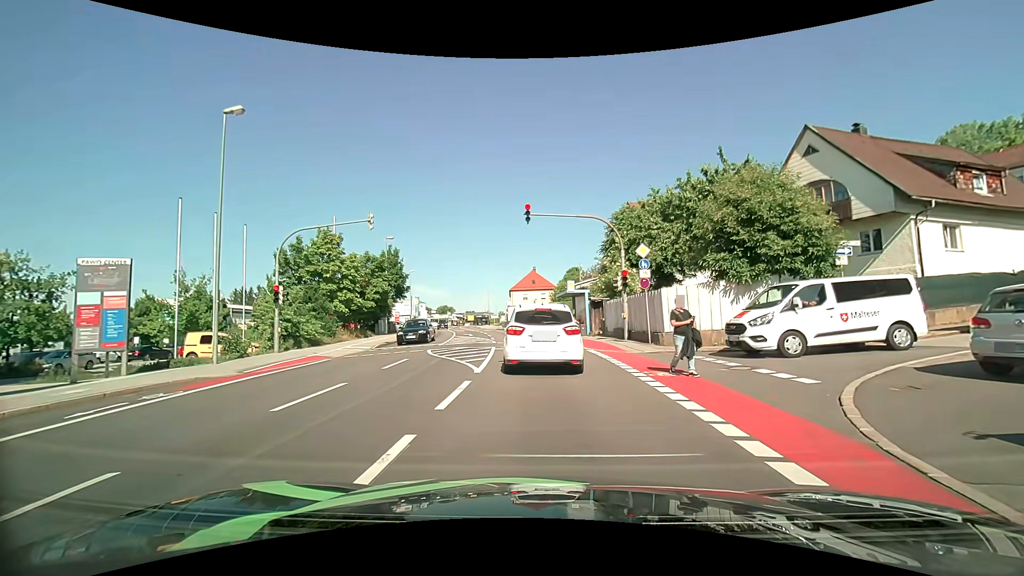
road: tertiary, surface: asphalt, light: Day
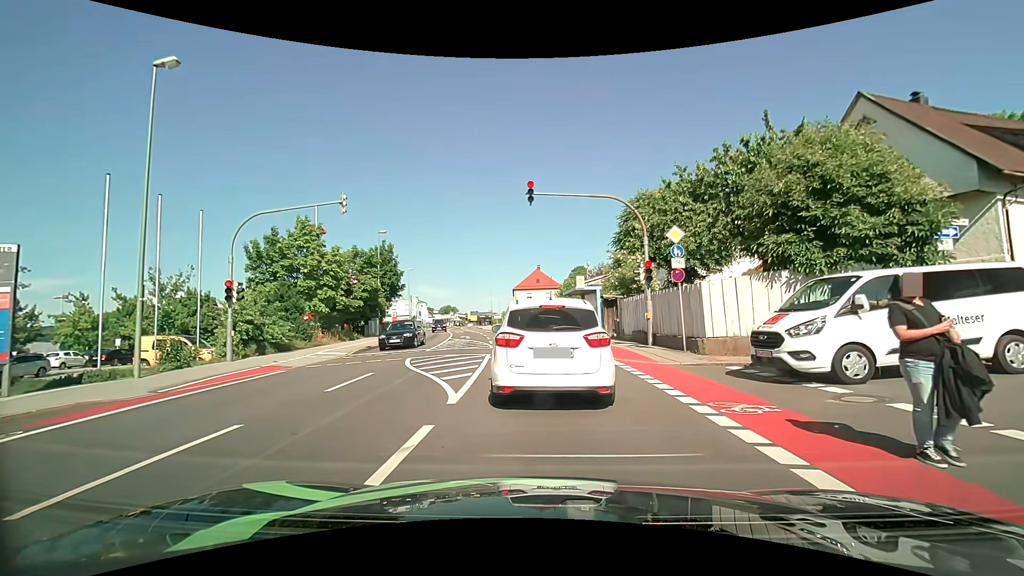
(-0.1, +3.9) m; -1°
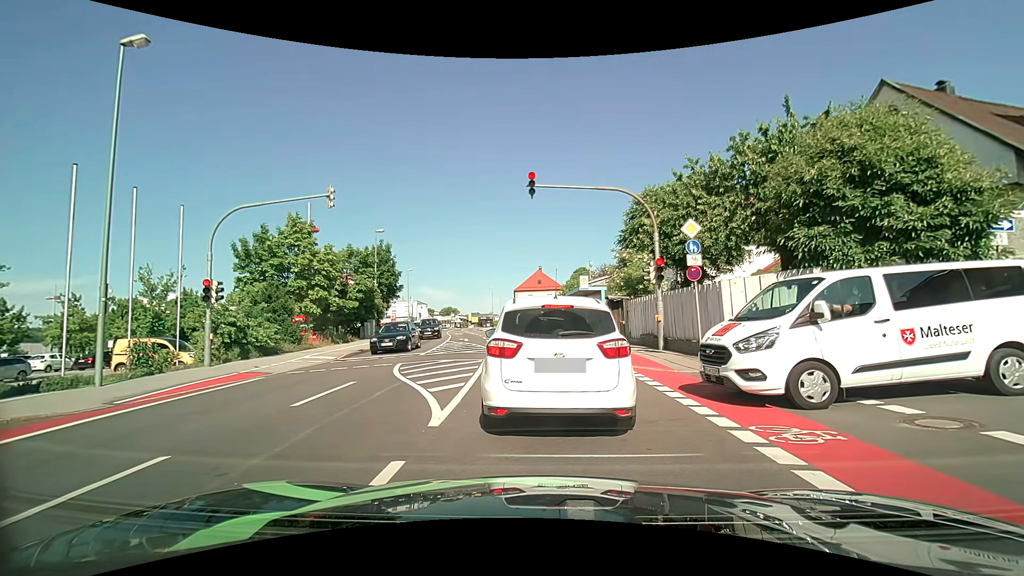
(0.0, +1.4) m; -1°
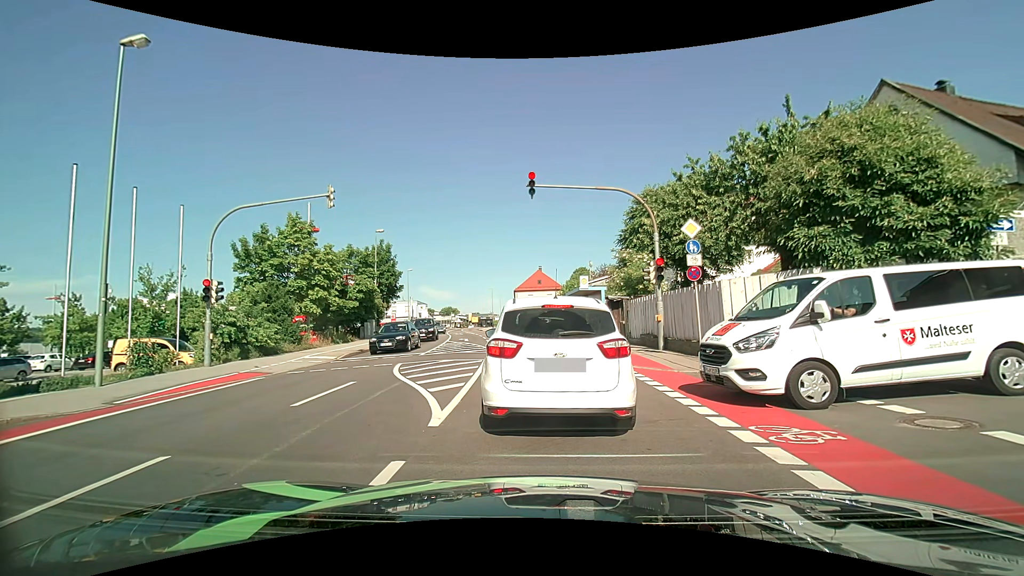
(0.0, 0.0) m; 0°
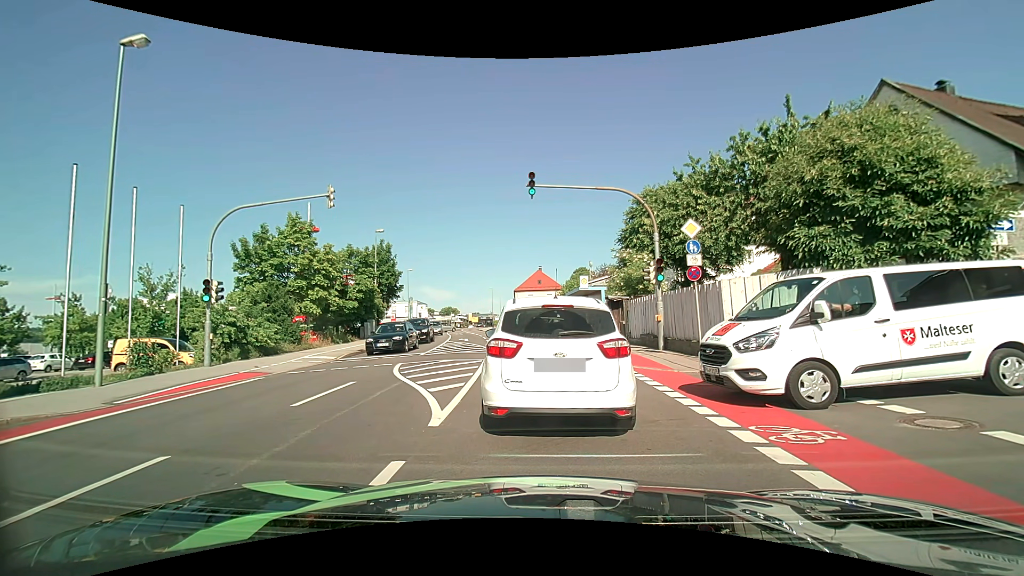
(0.0, 0.0) m; 0°
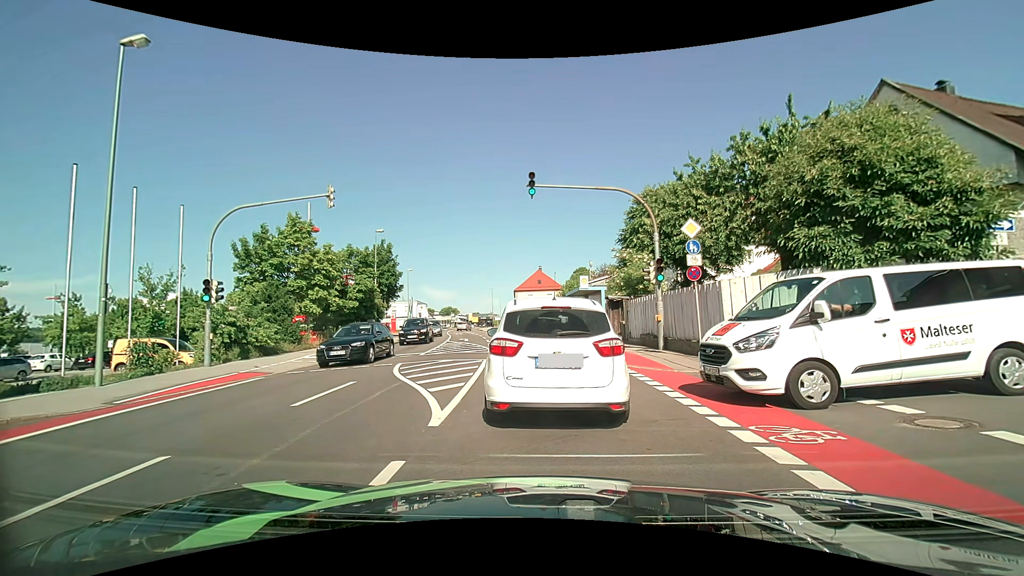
(0.0, 0.0) m; 0°
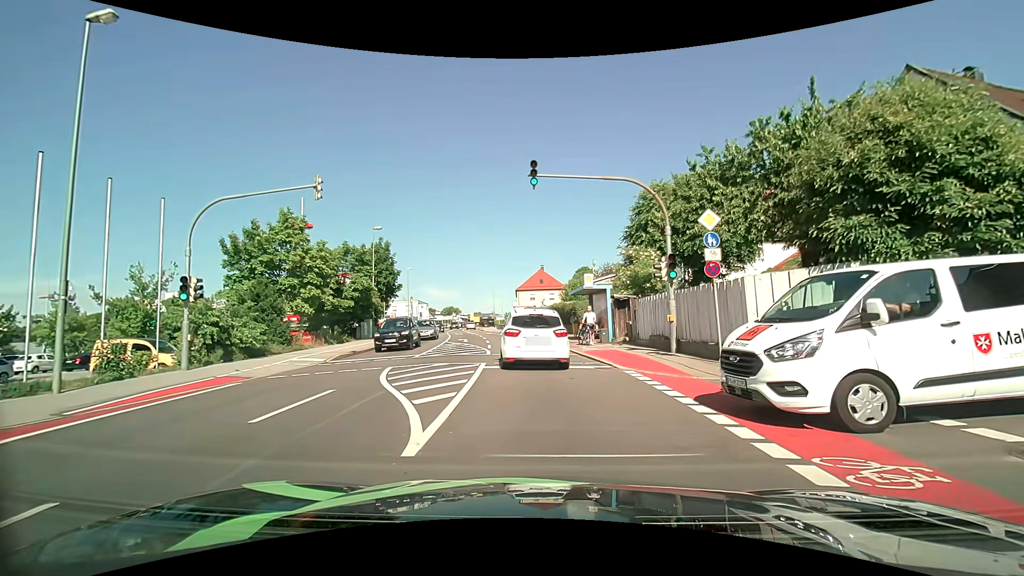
(0.0, +1.3) m; 0°
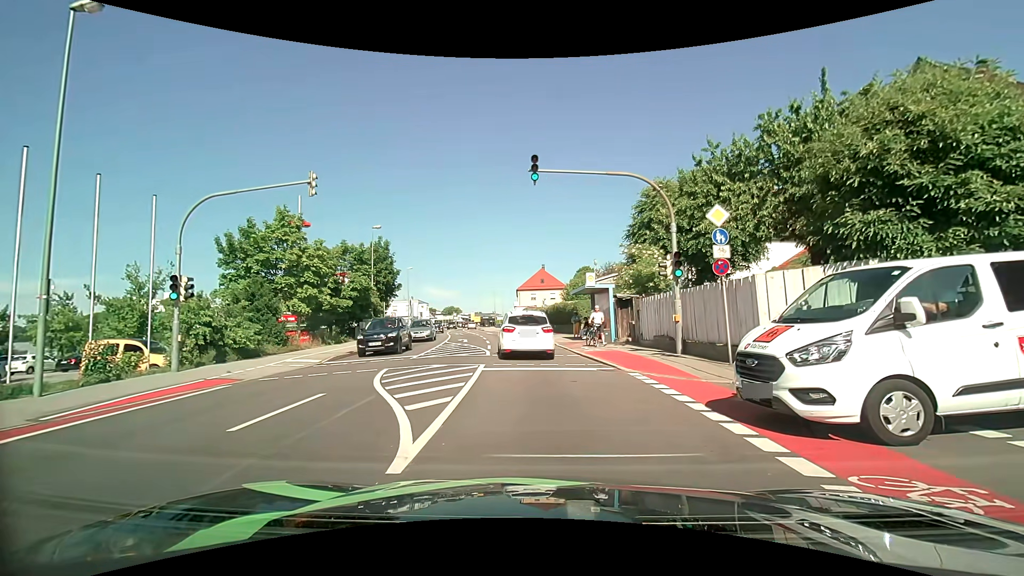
(0.0, +0.5) m; 0°
(0, +10) (-1, +20) (-2, +30) (-3, +40) (-5, +50) (-6, +60) (-8, +69) (-10, +79) (-12, +89) (-13, +99) m
